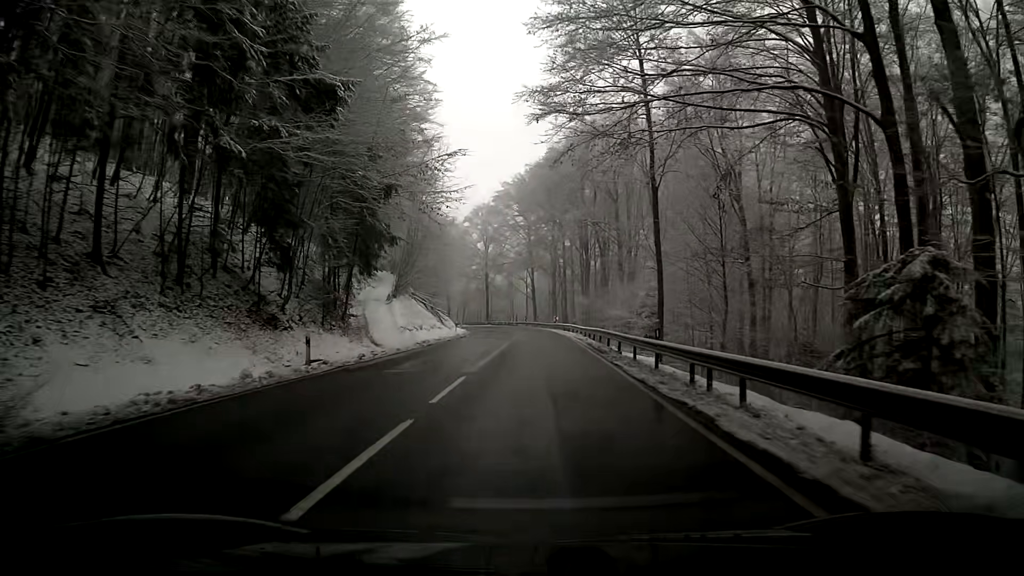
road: primary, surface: asphalt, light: Day
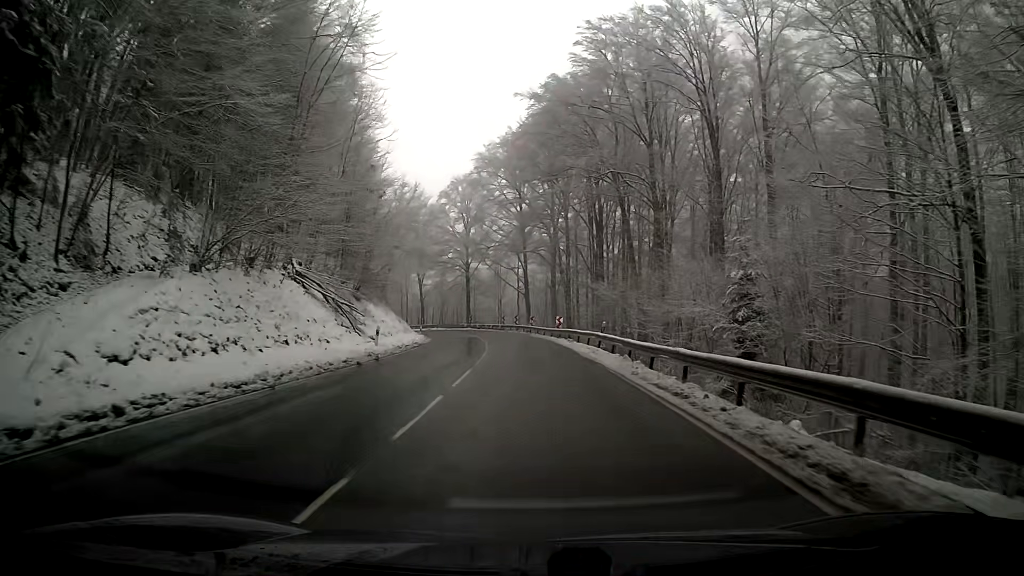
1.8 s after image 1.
(0.0, +27.4) m; +1°
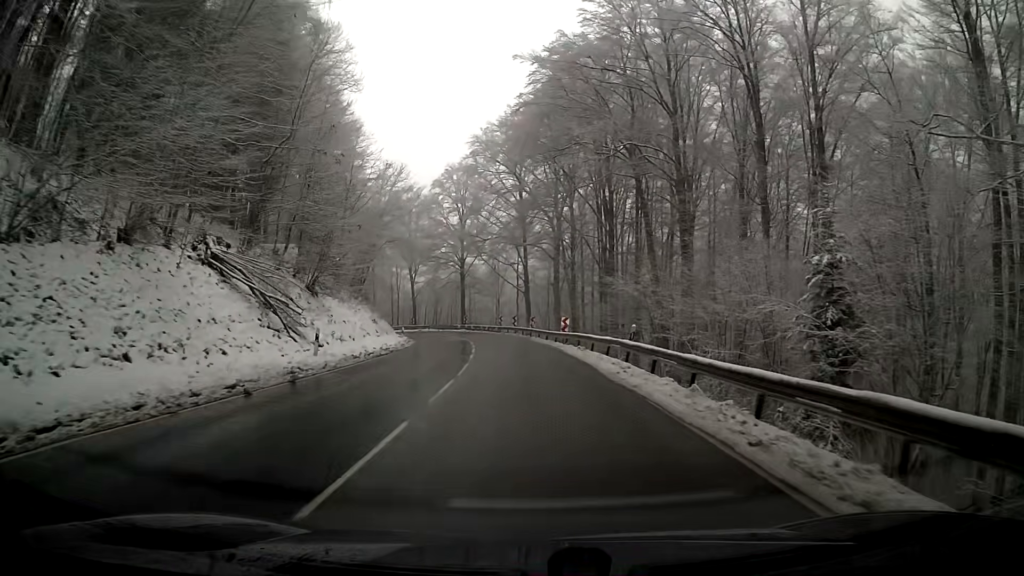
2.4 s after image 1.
(0.0, +8.8) m; 0°
